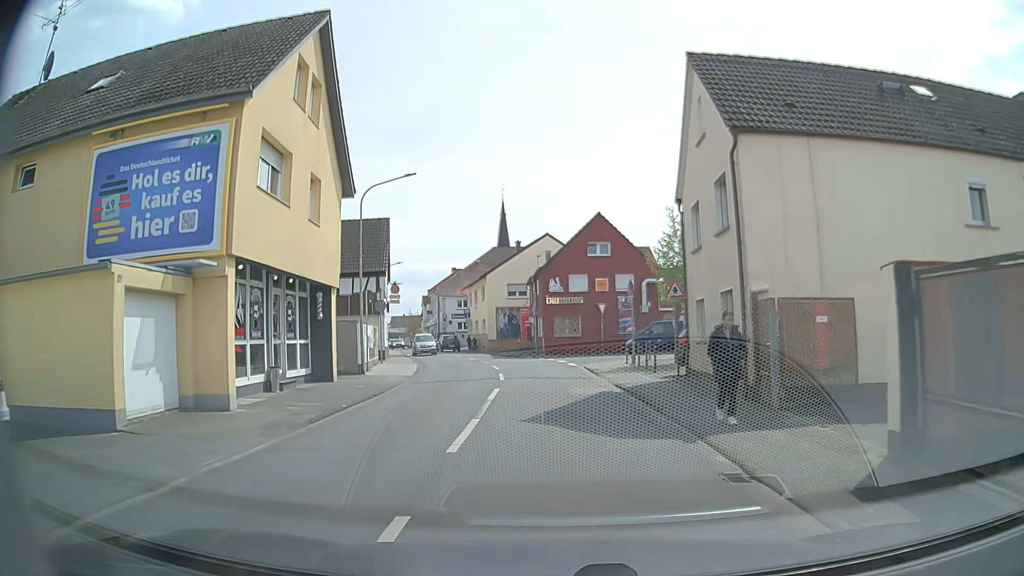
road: tertiary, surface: asphalt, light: Day
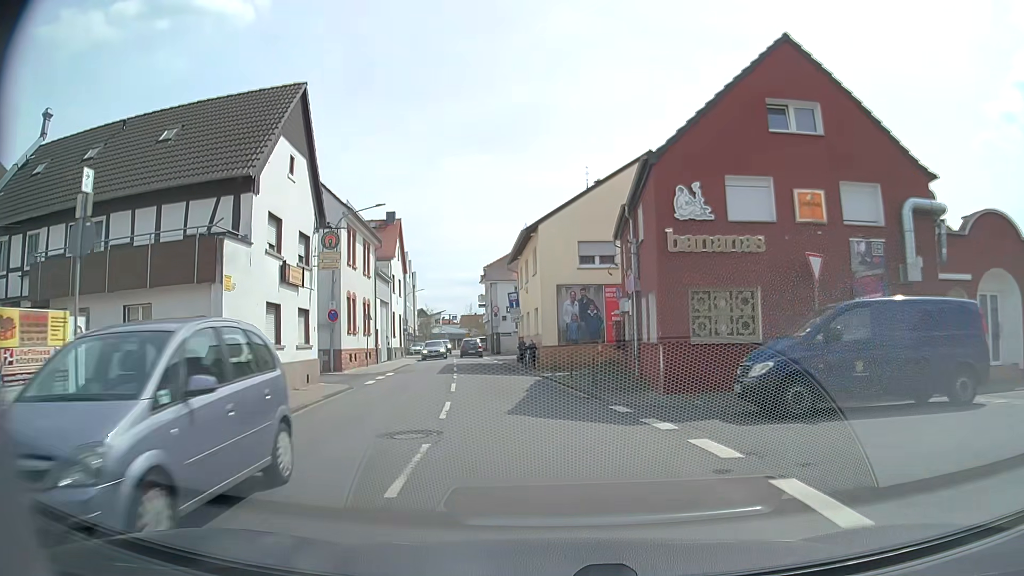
(-0.9, +26.6) m; -9°
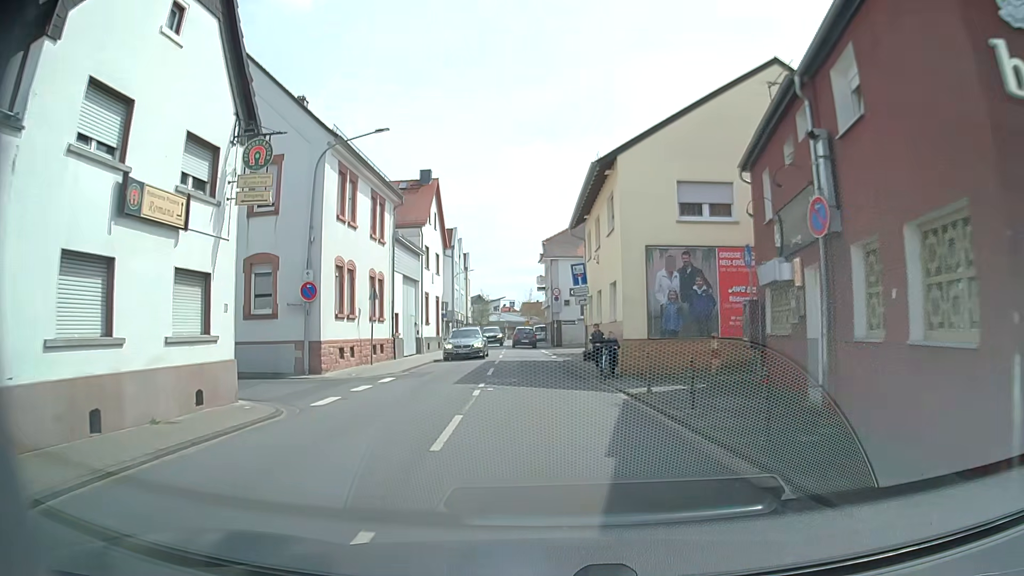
(-0.3, +10.4) m; -4°
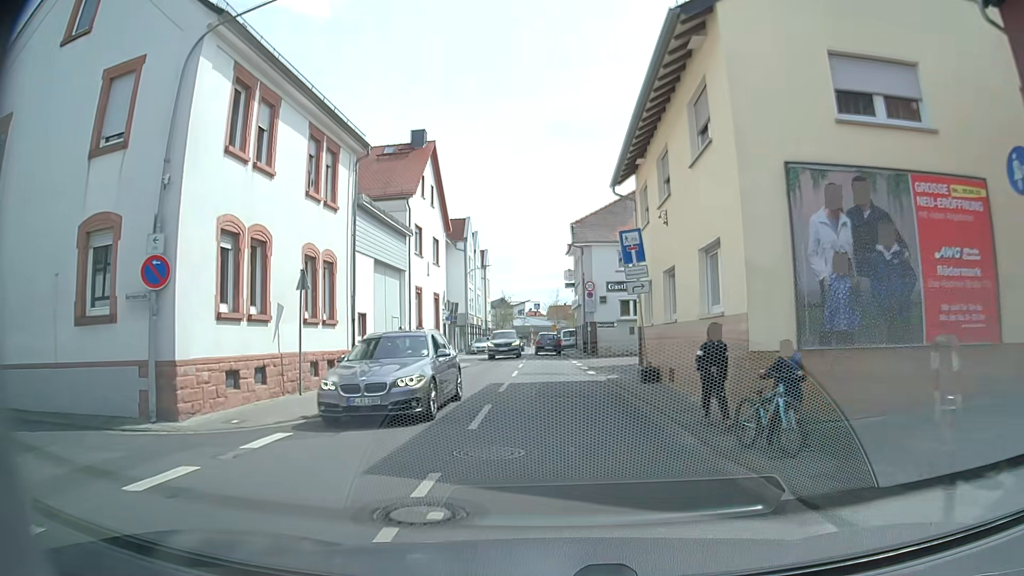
(-0.1, +9.9) m; -2°
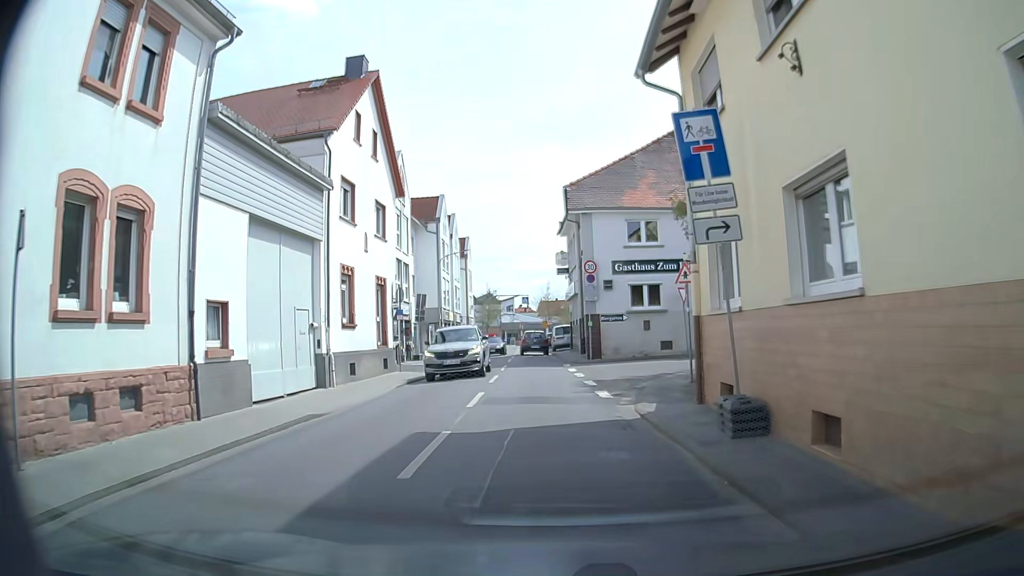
(-0.1, +9.3) m; -1°
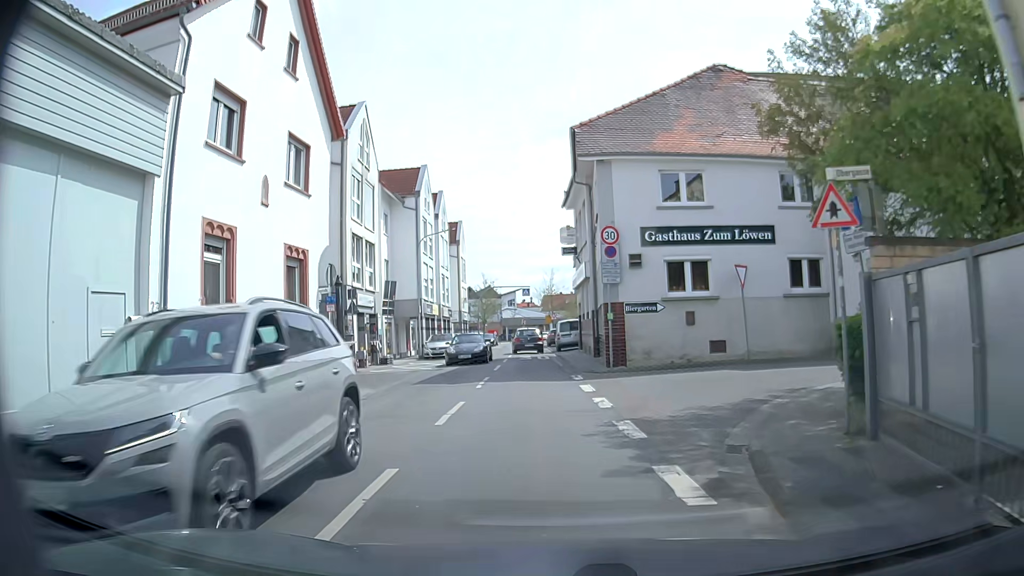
(0.0, +8.5) m; 0°
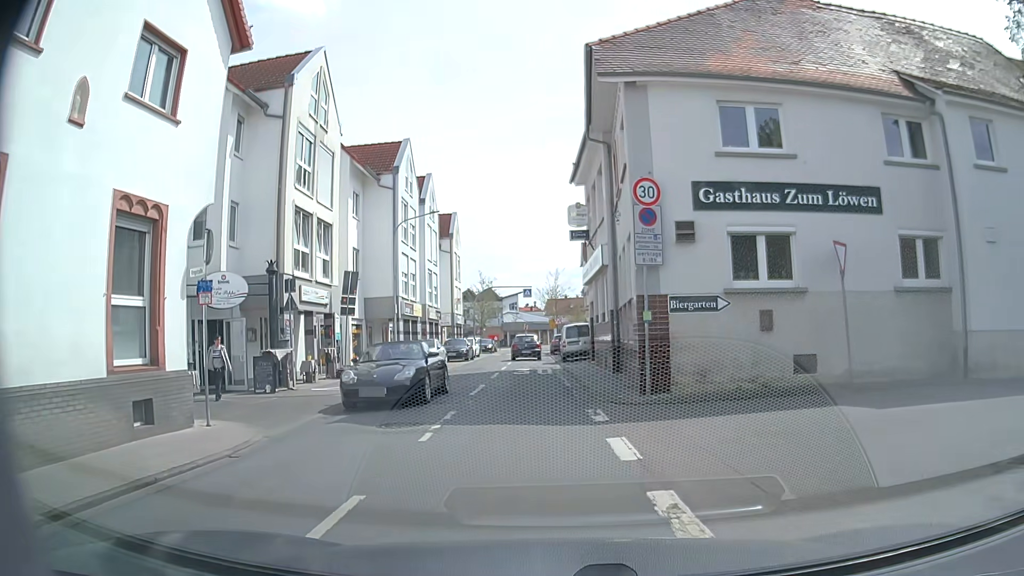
(0.0, +6.9) m; 0°
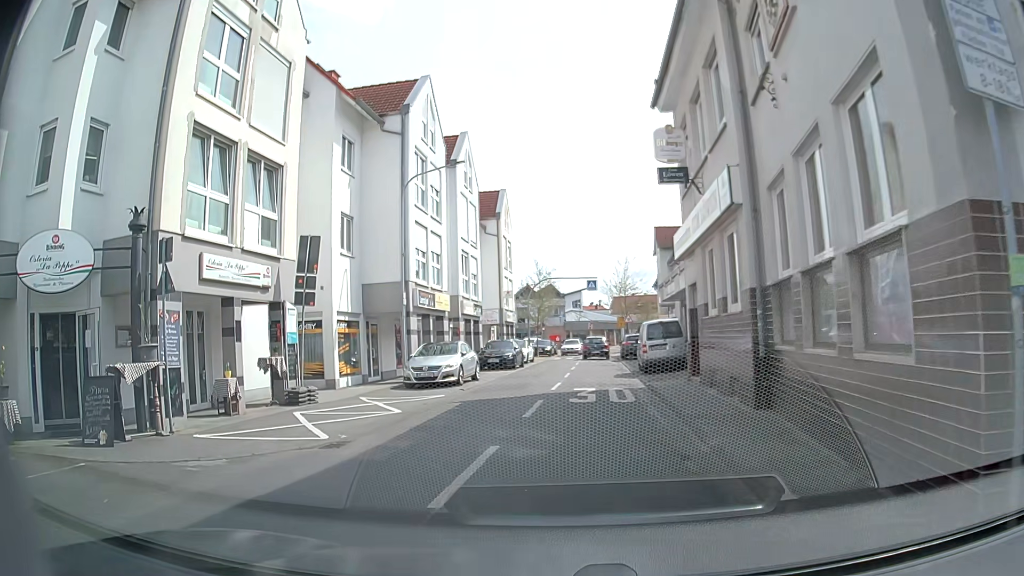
(-0.2, +9.5) m; -6°
